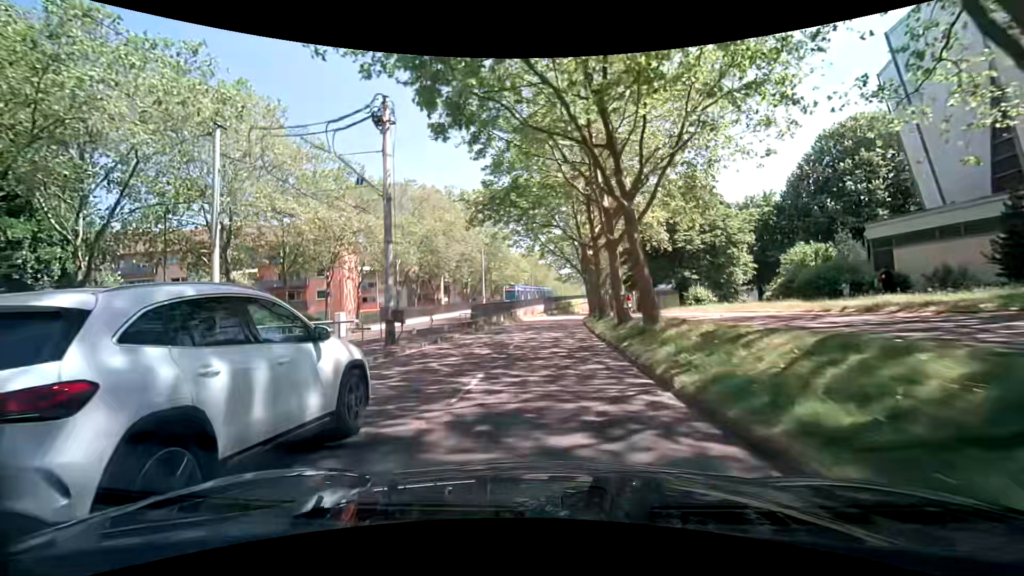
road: tertiary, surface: asphalt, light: Day
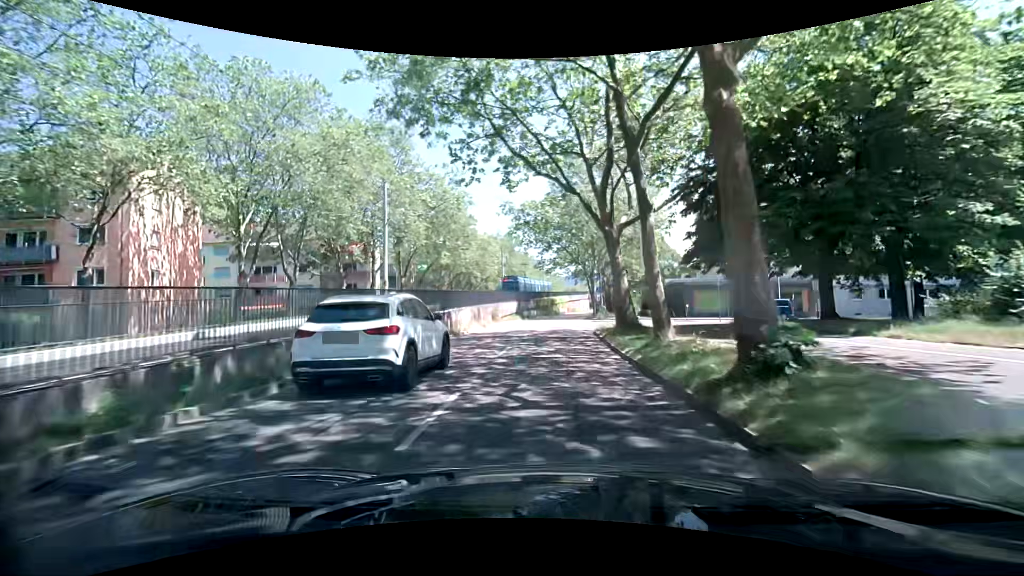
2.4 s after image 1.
(+0.8, +29.2) m; +2°
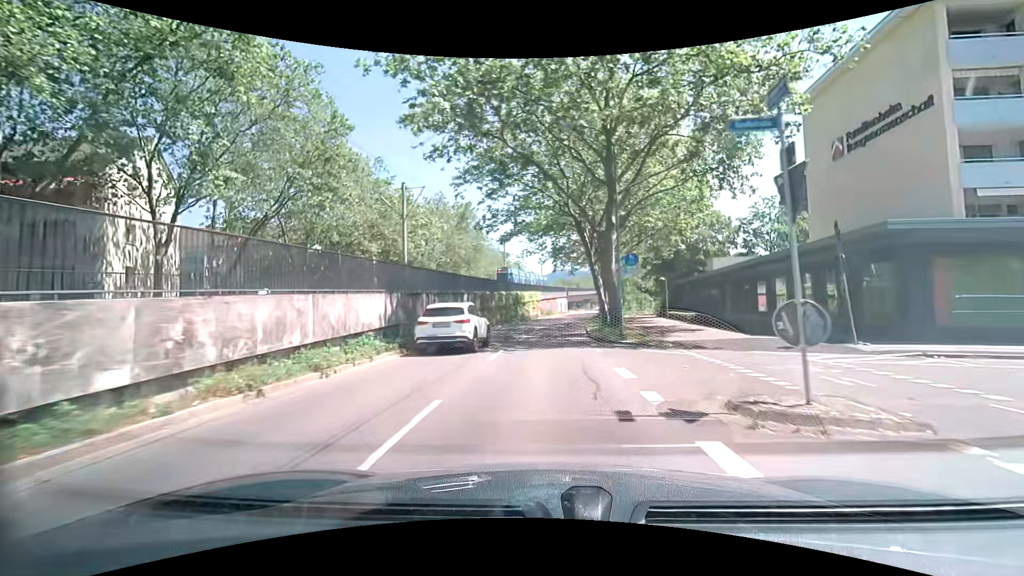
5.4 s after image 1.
(+1.5, +36.2) m; +4°
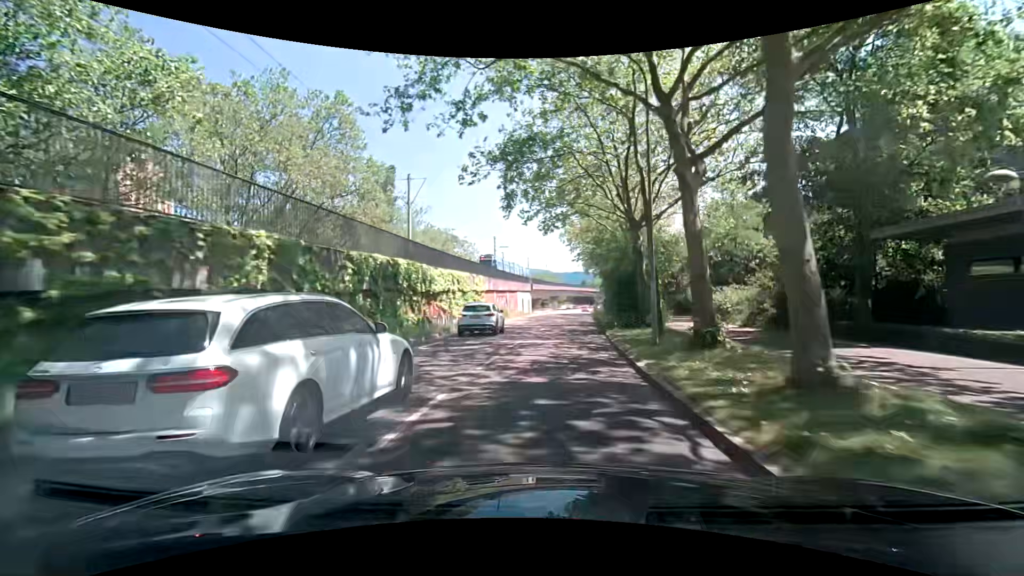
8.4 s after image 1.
(+1.1, +35.7) m; +4°
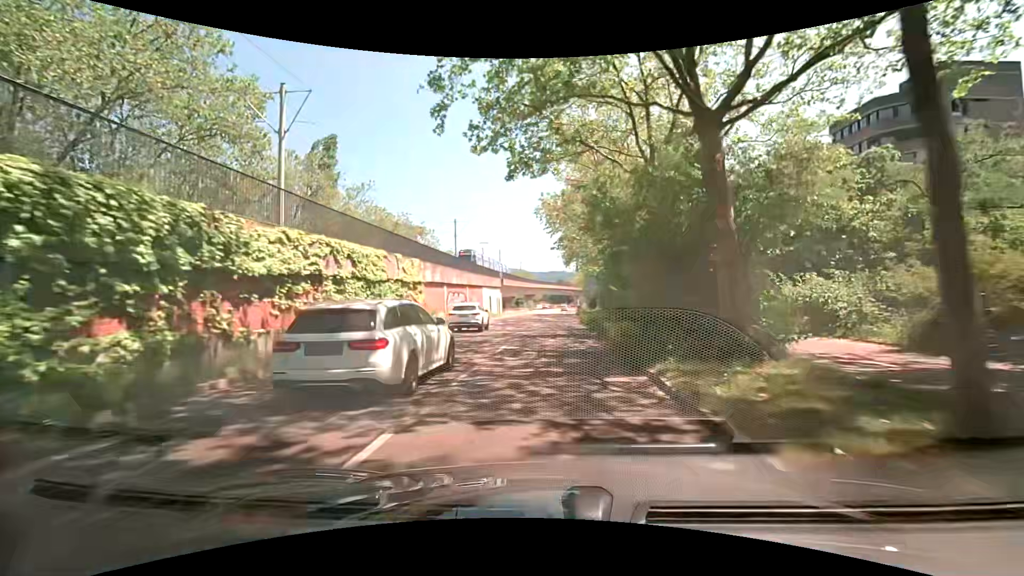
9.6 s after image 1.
(+0.3, +14.1) m; +3°
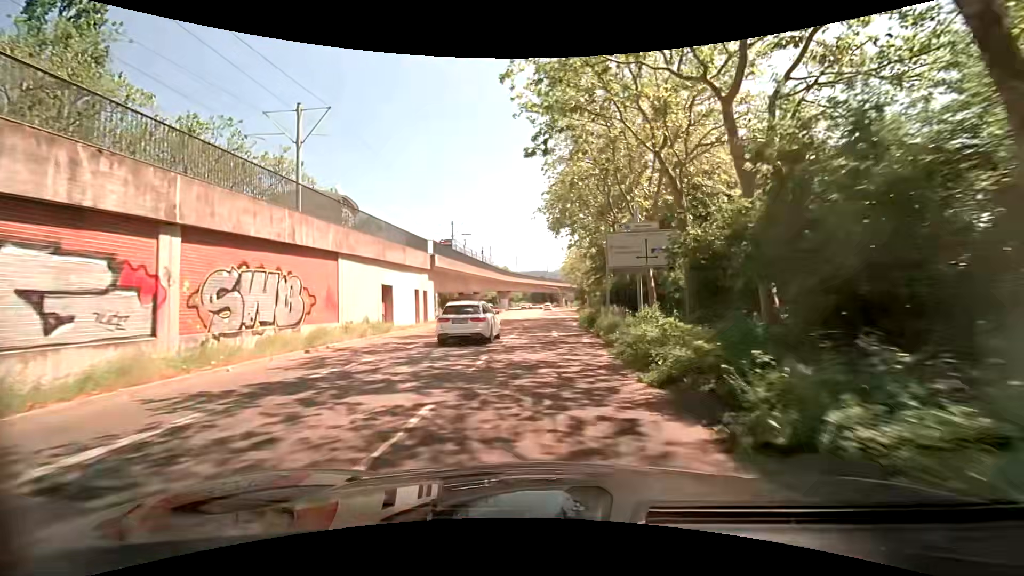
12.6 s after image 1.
(+0.8, +34.5) m; +2°
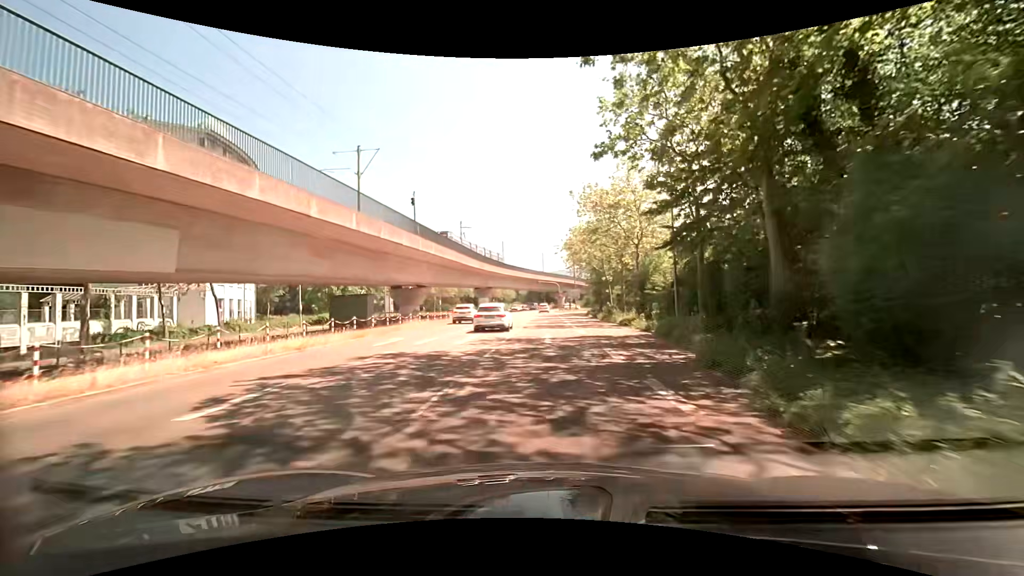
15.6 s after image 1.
(+0.1, +33.7) m; 0°
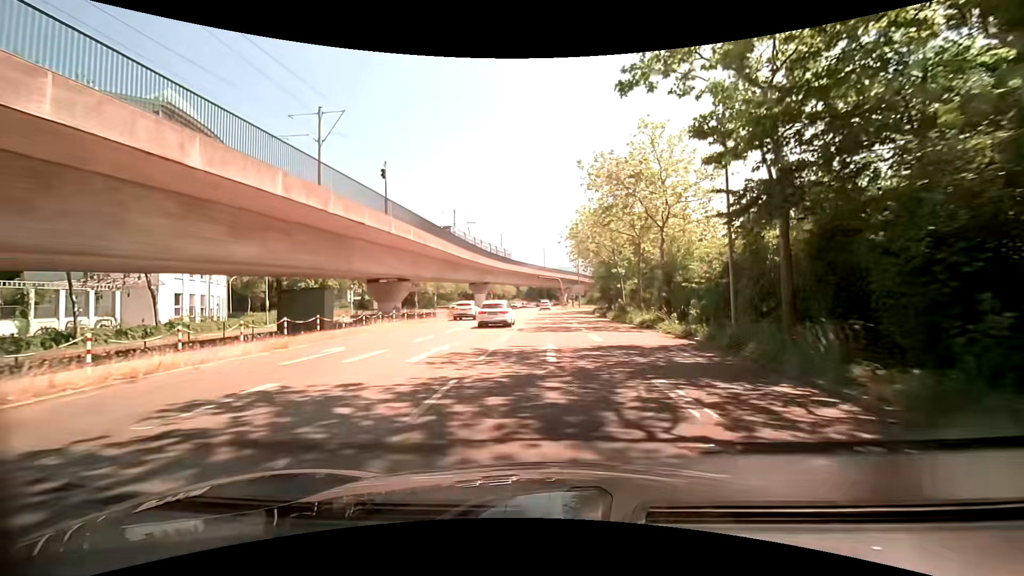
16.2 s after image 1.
(0.0, +6.6) m; 0°
(0, +10) (0, +20) (0, +30) (0, +40) (0, +50) (0, +60) (0, +70) (0, +80) (0, +90) (0, +100) m
